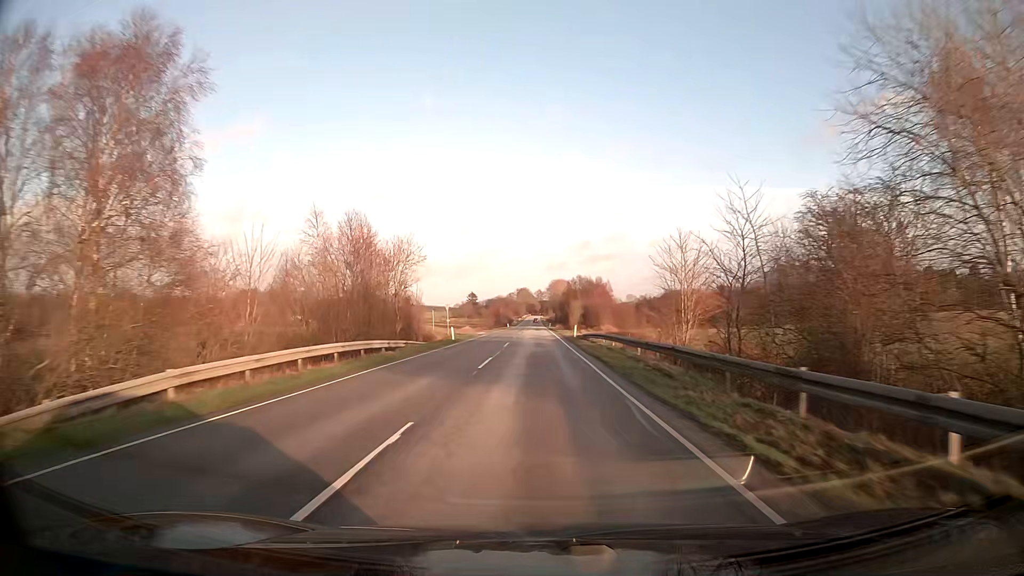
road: secondary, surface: asphalt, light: Day
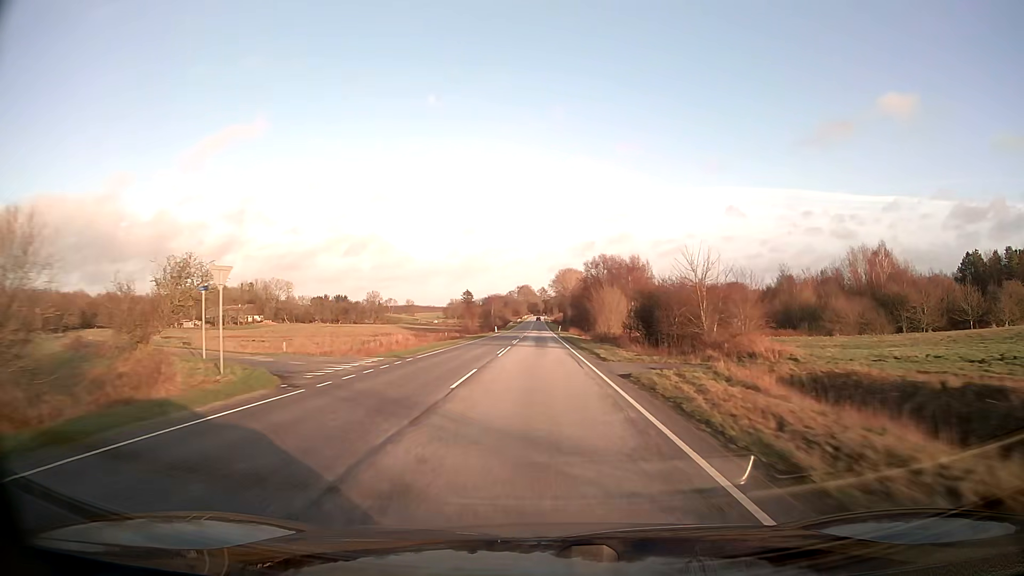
(0.0, +50.9) m; 0°
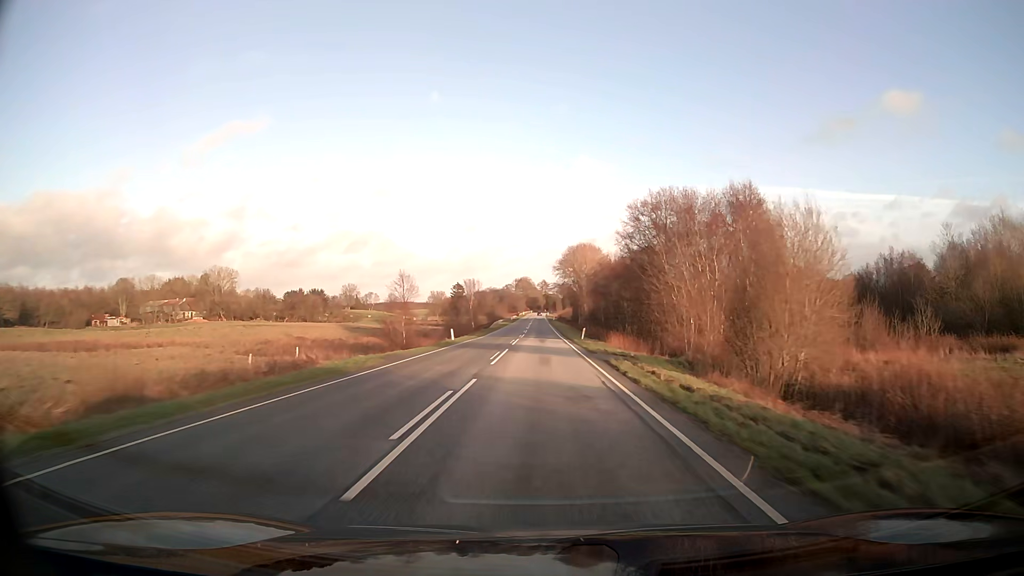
(0.0, +50.9) m; 0°
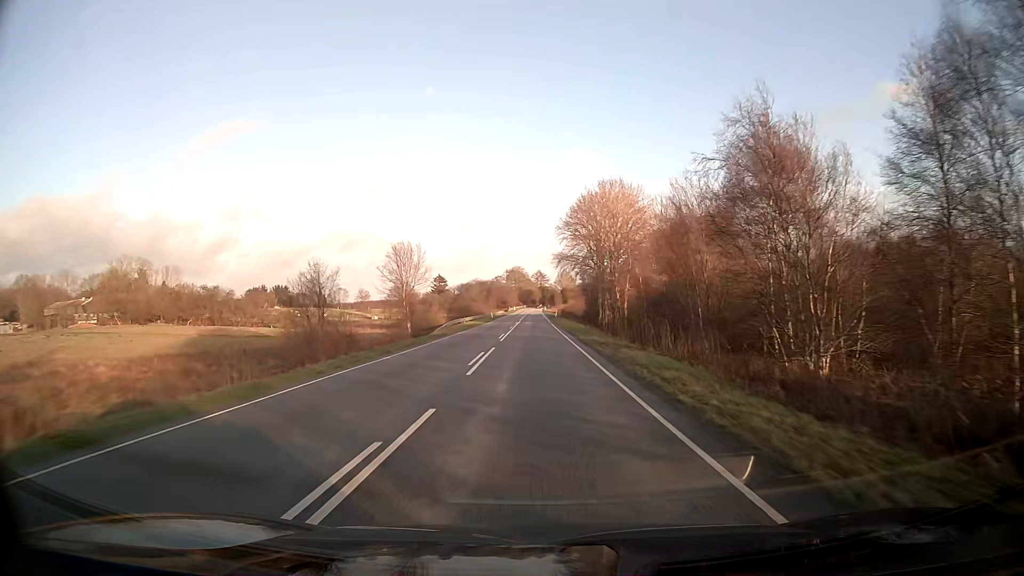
(+0.1, +51.0) m; 0°
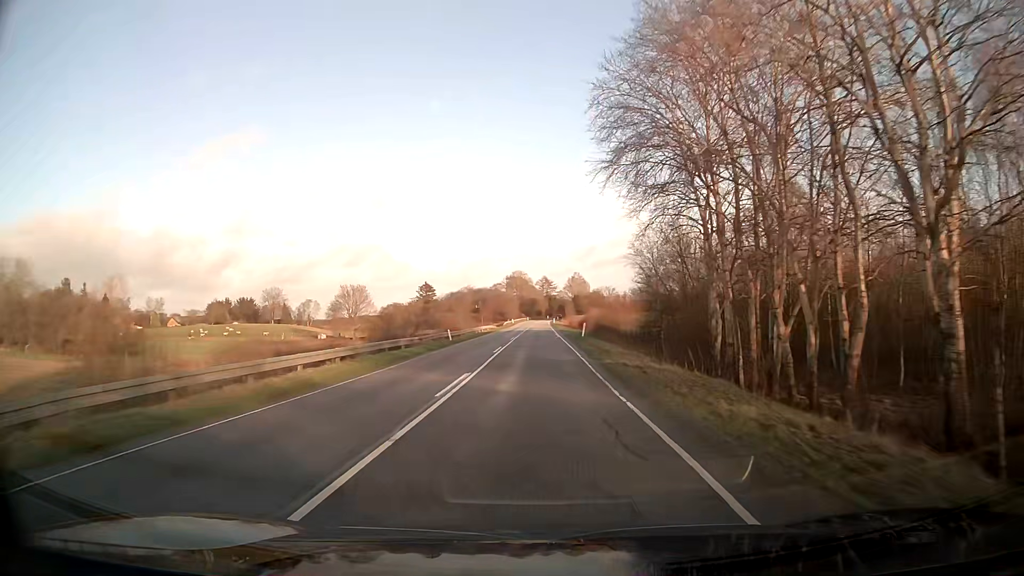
(0.0, +50.7) m; 0°
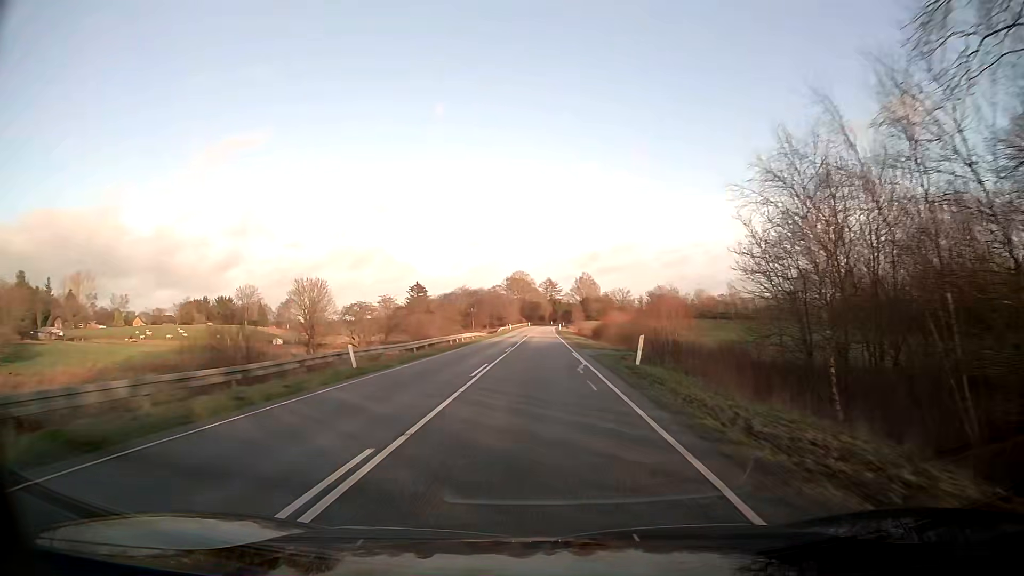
(-0.1, +25.3) m; 0°
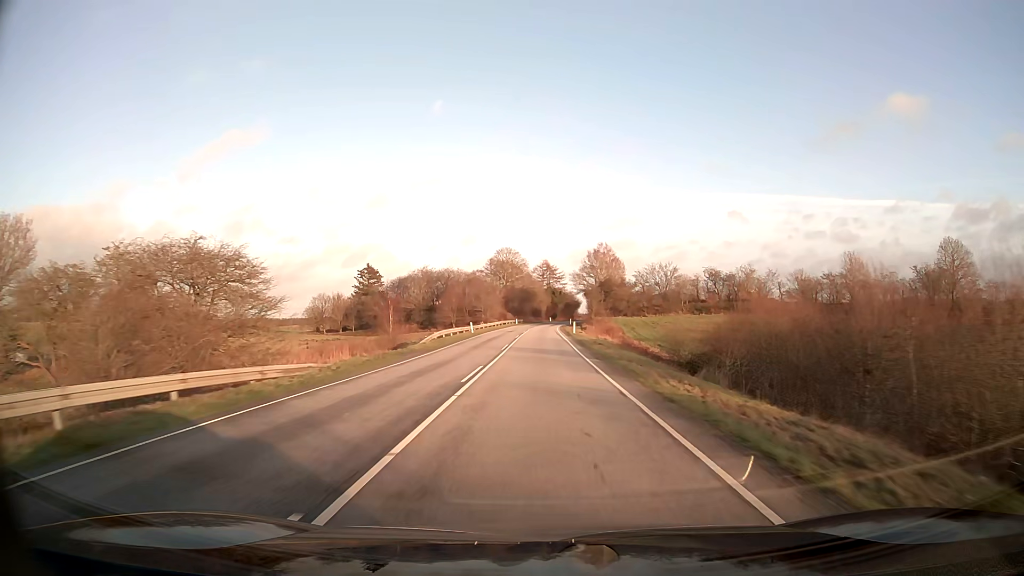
(+0.2, +63.3) m; 0°
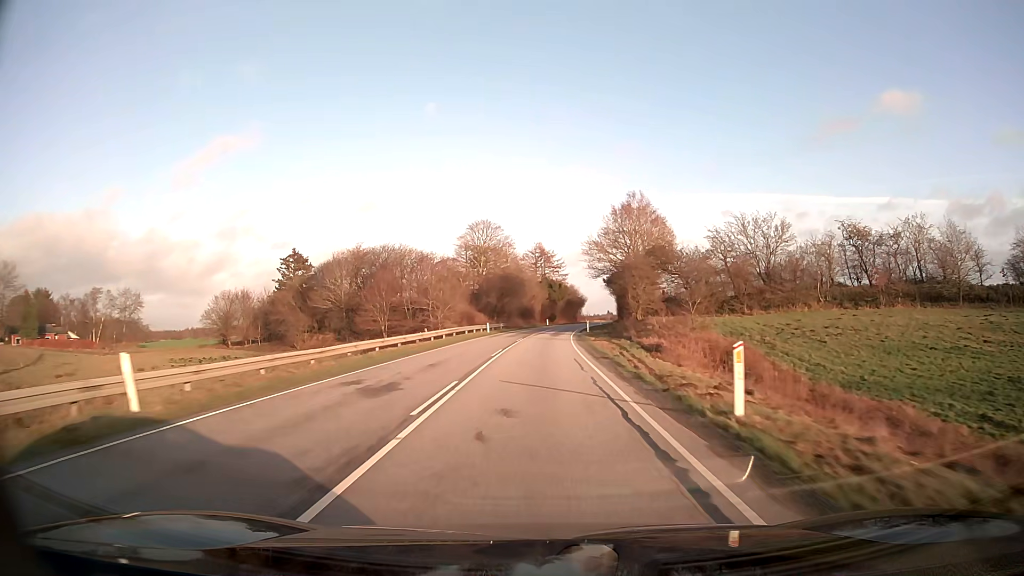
(+0.4, +50.6) m; +1°
(0, +10) (0, +20) (0, +30) (0, +40) (+1, +50) (+1, +60) (+2, +70) (+3, +80) (+4, +90) (+5, +100) m
